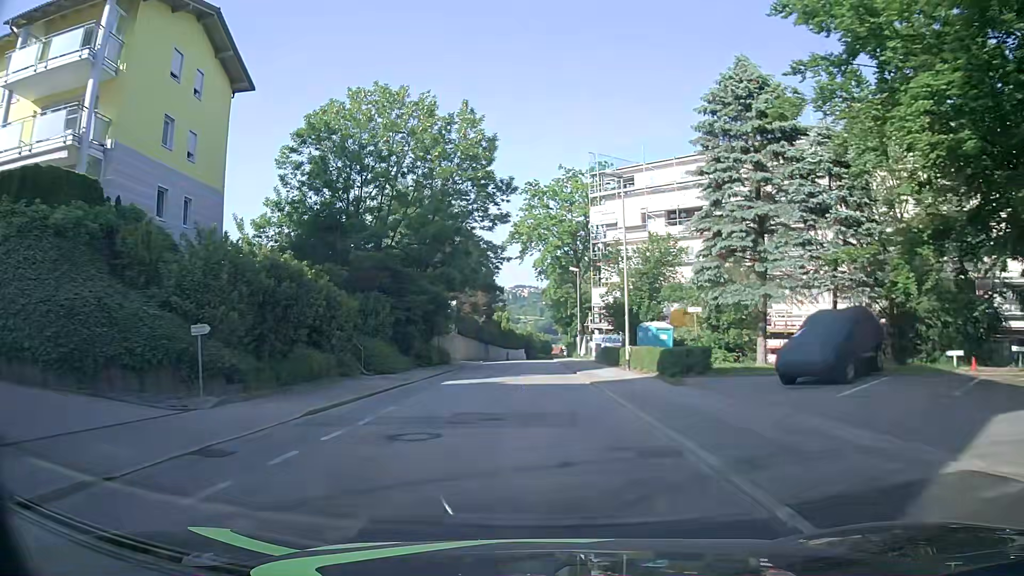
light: Day
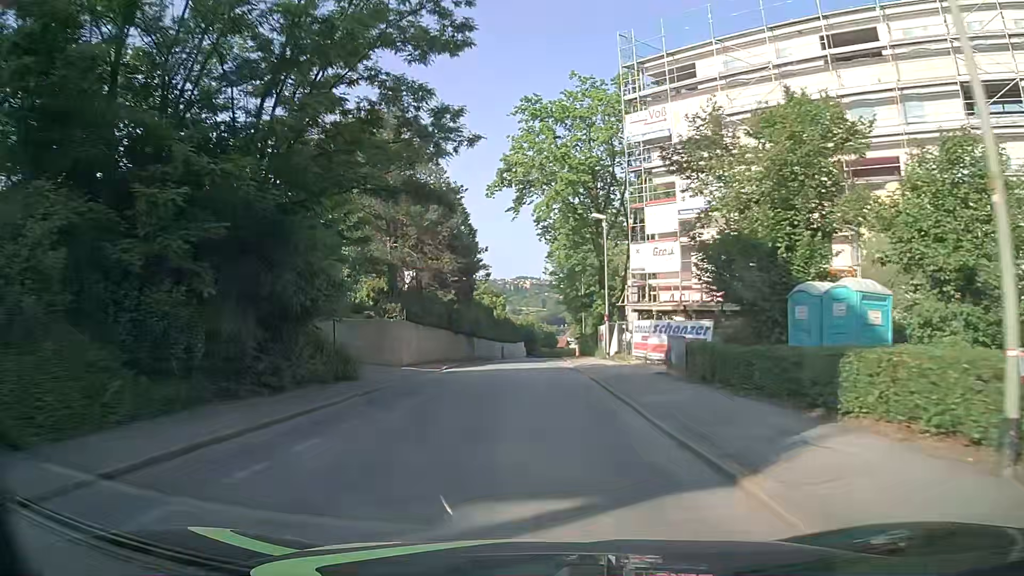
(+0.4, +23.0) m; +1°
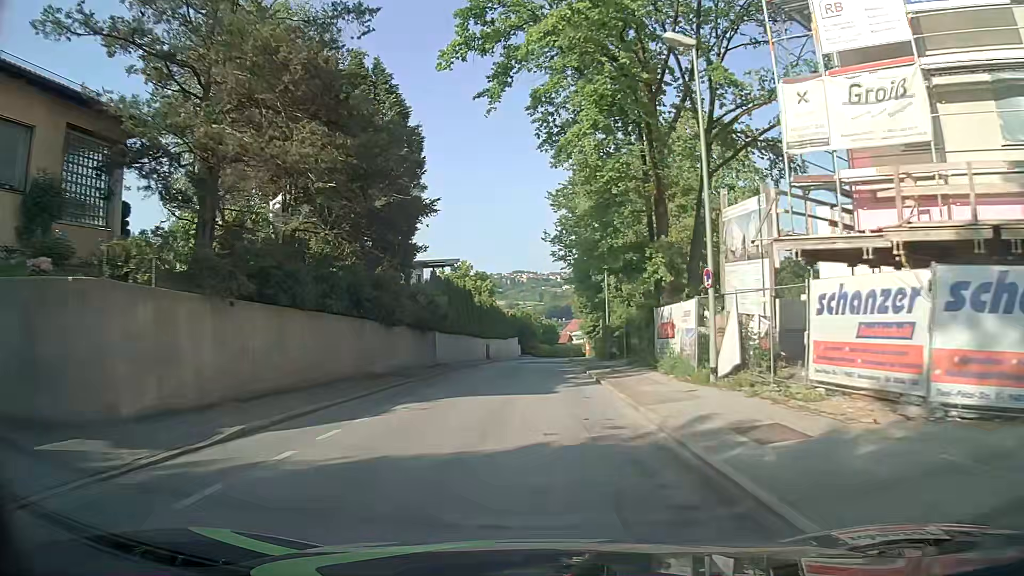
(0.0, +23.0) m; 0°
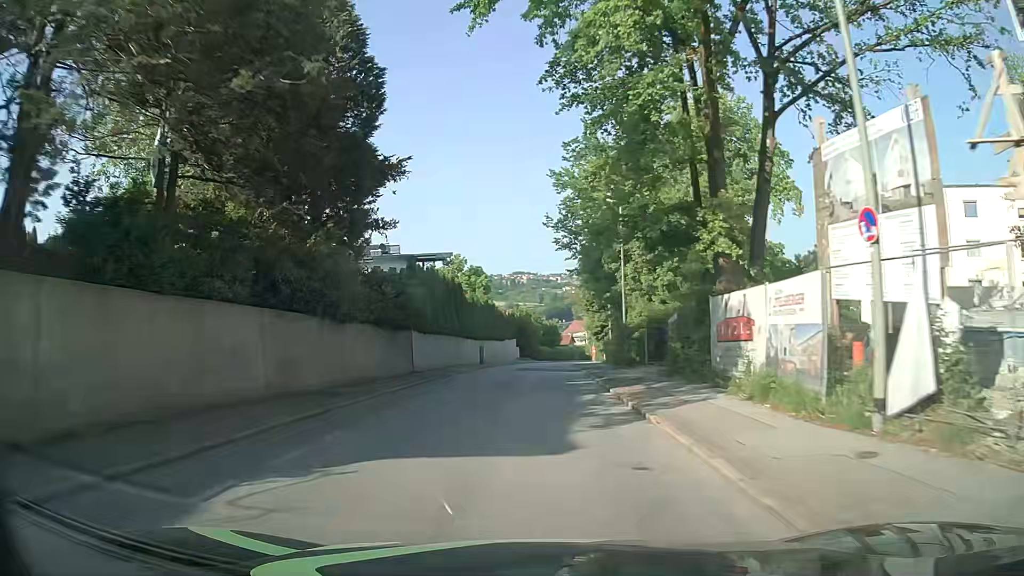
(0.0, +7.7) m; +1°
(0, +10) (0, +20) (0, +30) (0, +40) (0, +50) (+1, +60) (+2, +70) (+3, +80) (+5, +90) (+8, +99) m
